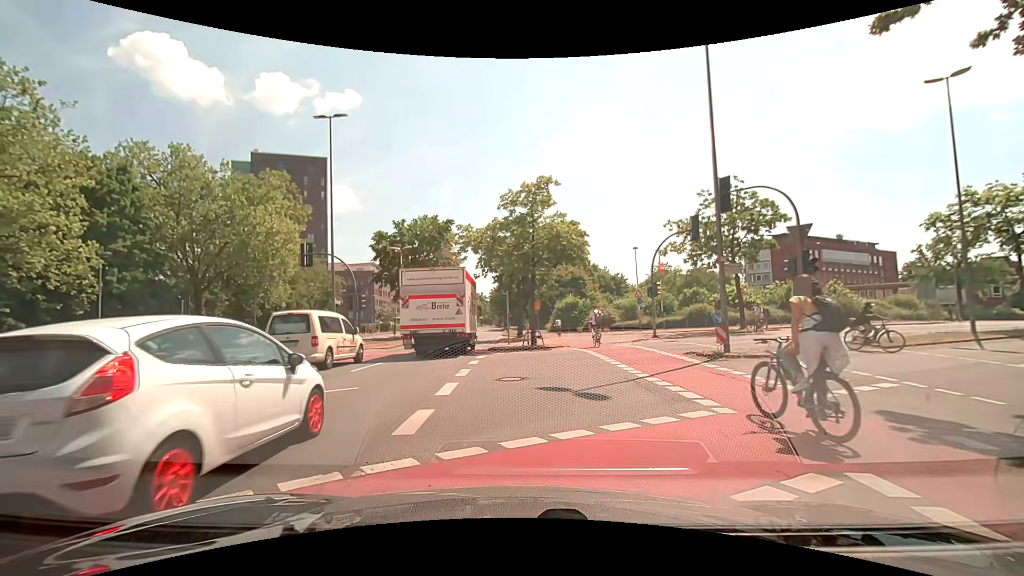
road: primary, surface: asphalt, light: Day
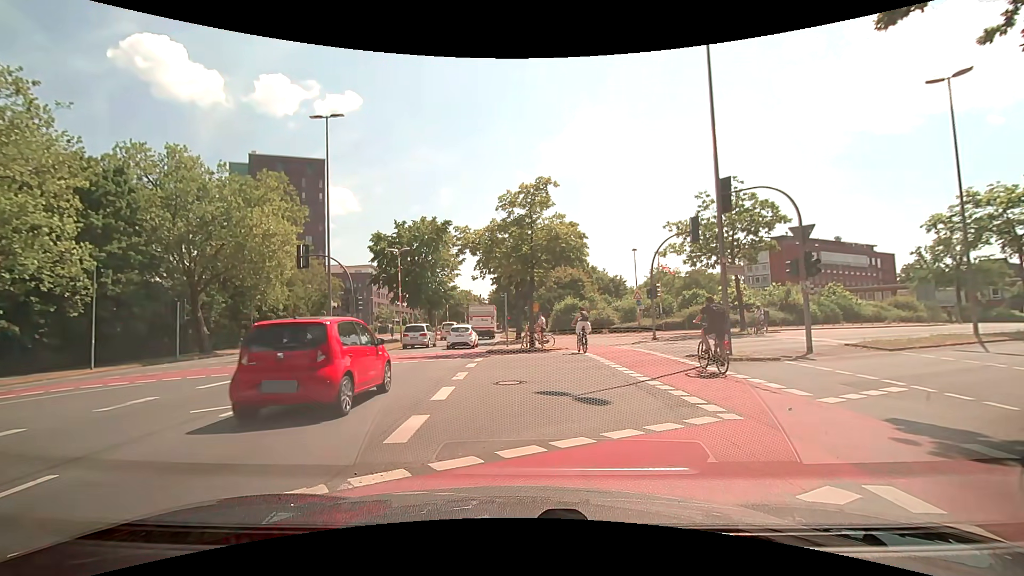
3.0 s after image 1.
(0.0, +0.3) m; 0°
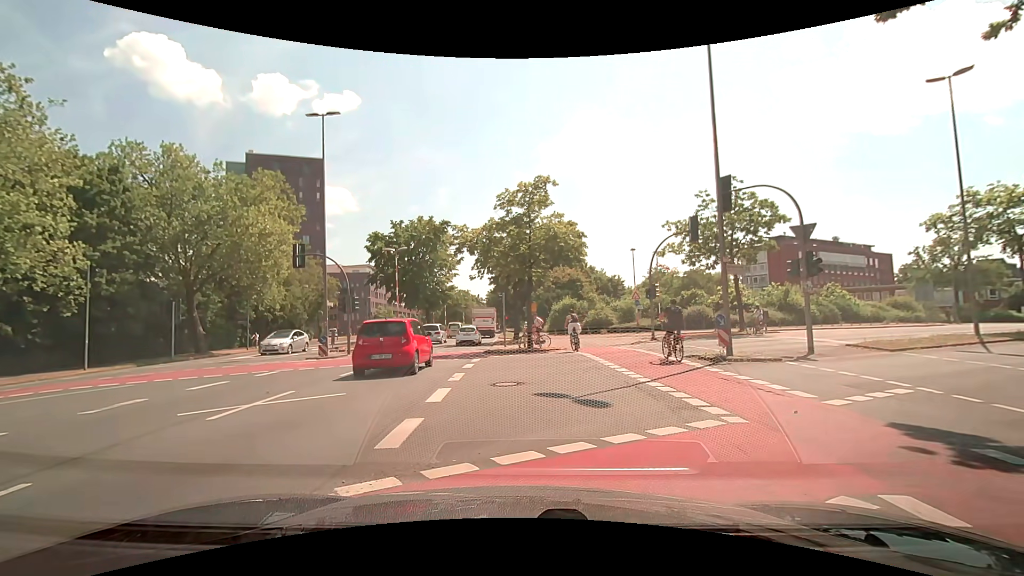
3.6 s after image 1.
(0.0, +0.2) m; 0°
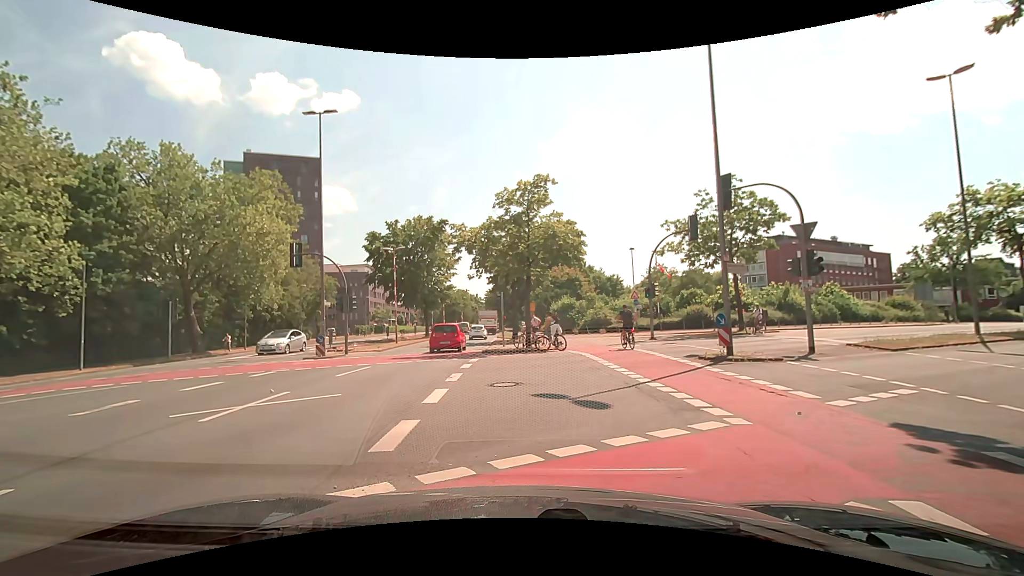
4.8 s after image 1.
(0.0, +0.2) m; 0°
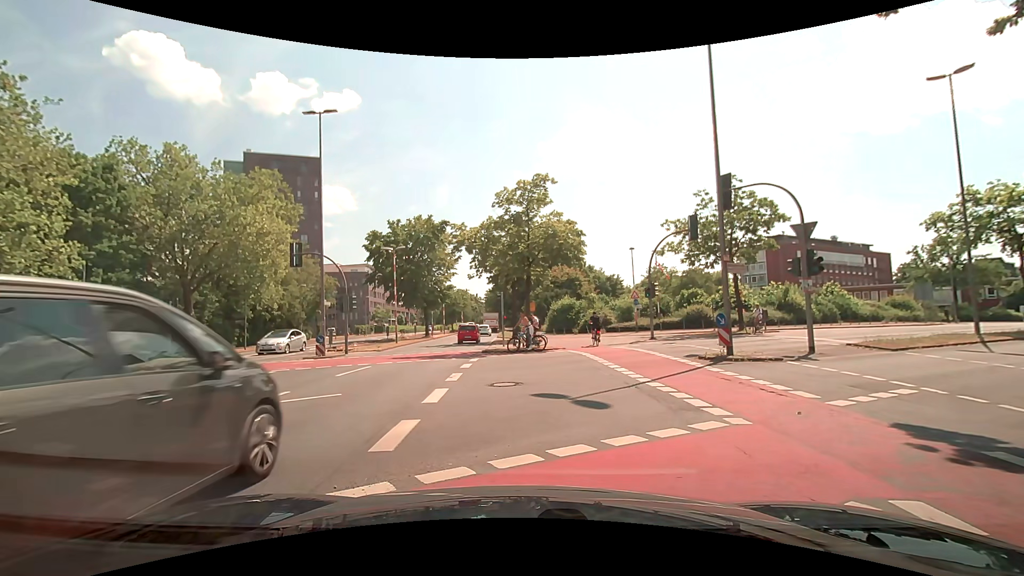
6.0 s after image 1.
(0.0, 0.0) m; 0°
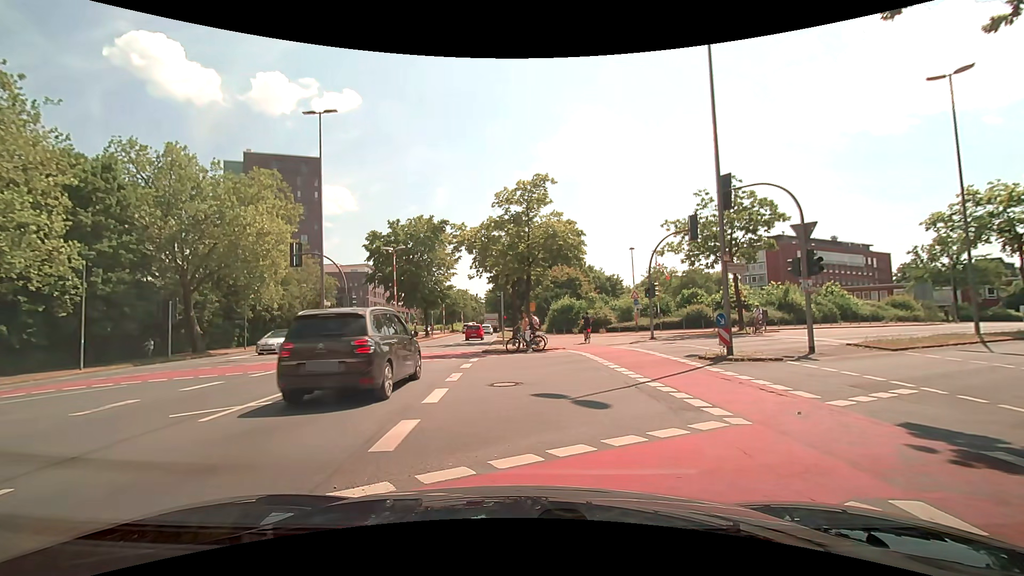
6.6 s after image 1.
(0.0, 0.0) m; 0°
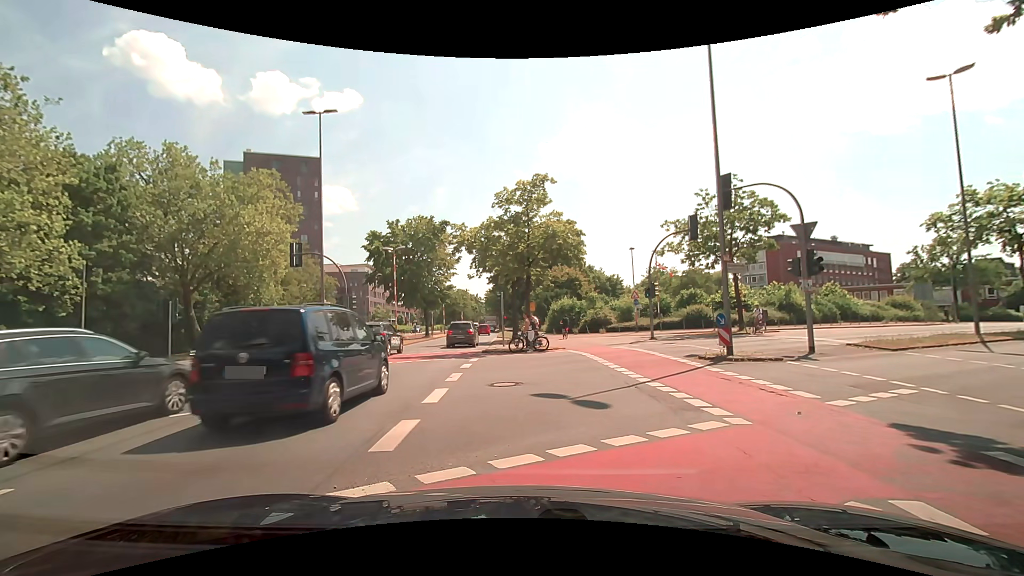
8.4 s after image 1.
(0.0, 0.0) m; 0°
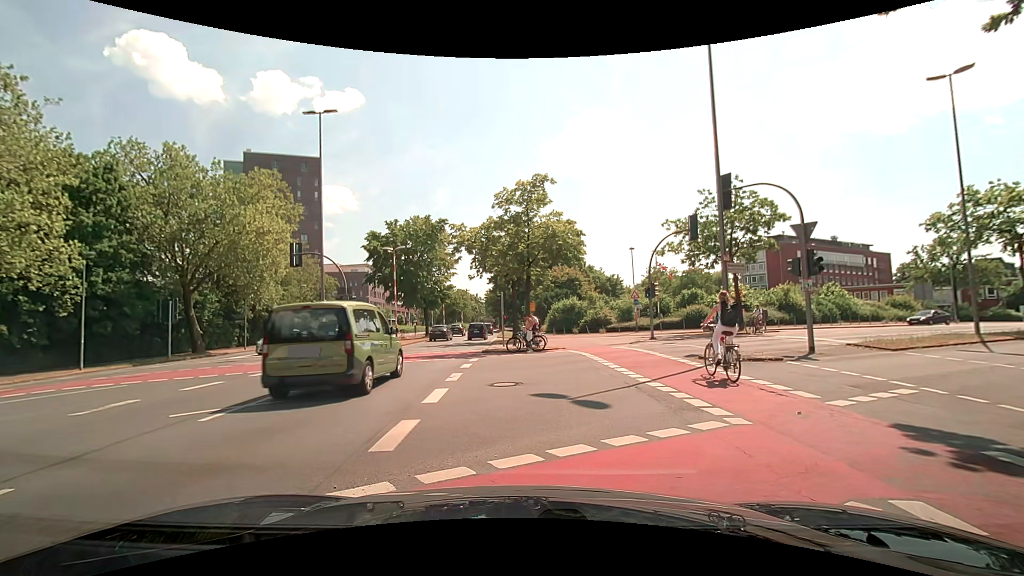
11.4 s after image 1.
(0.0, 0.0) m; 0°
